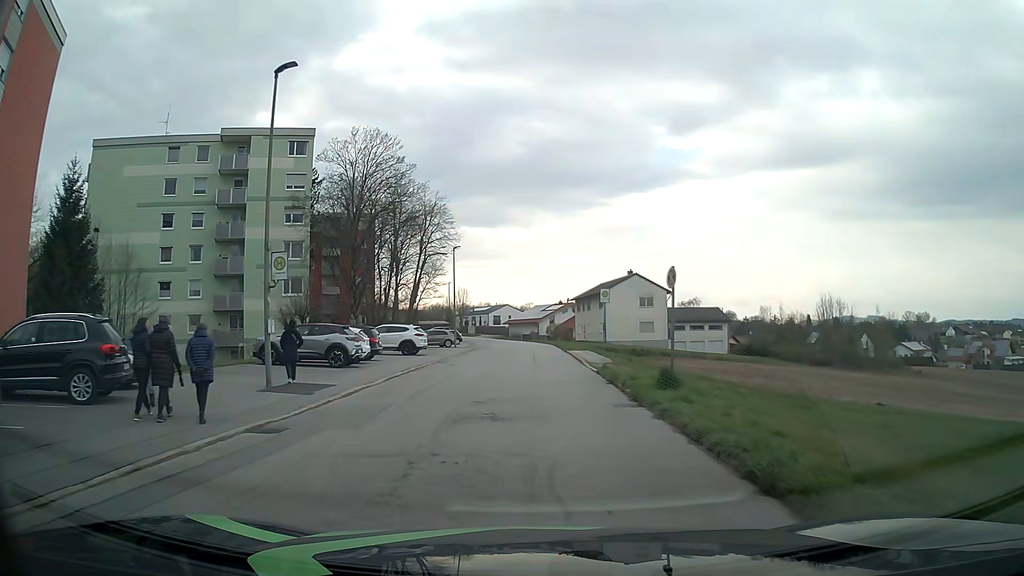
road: unclassified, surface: asphalt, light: Day
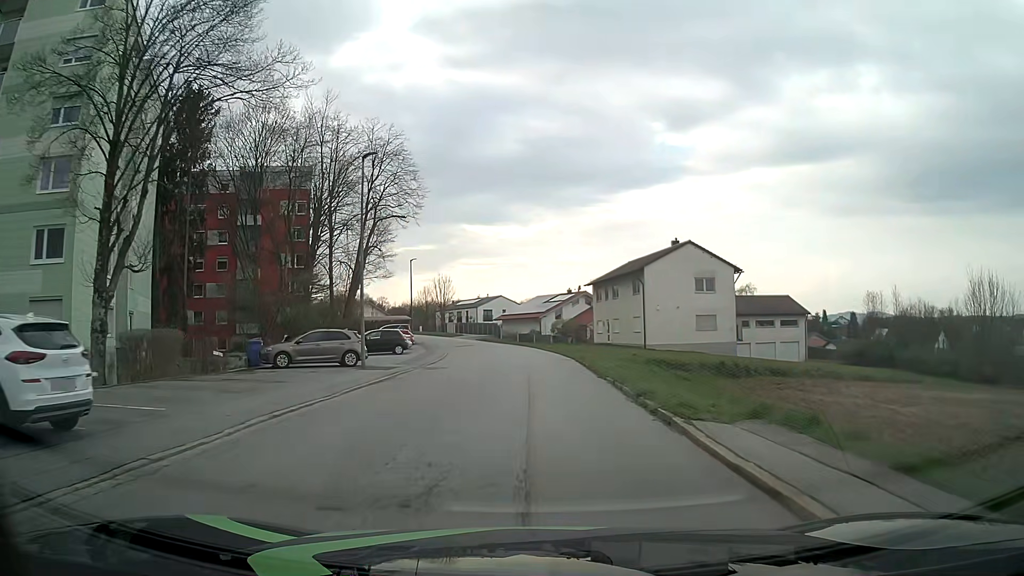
(0.0, +29.9) m; 0°
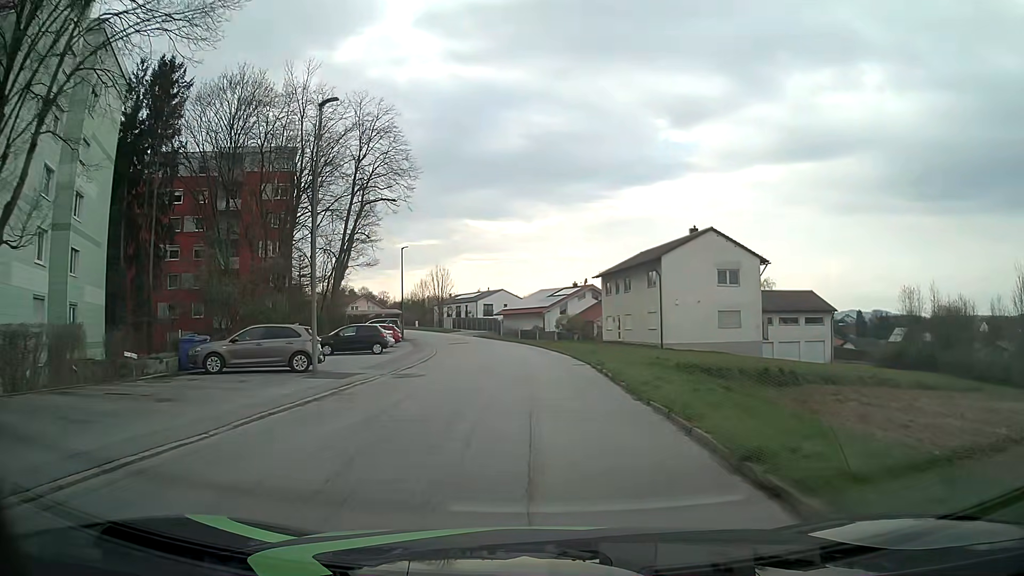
(0.0, +6.1) m; 0°
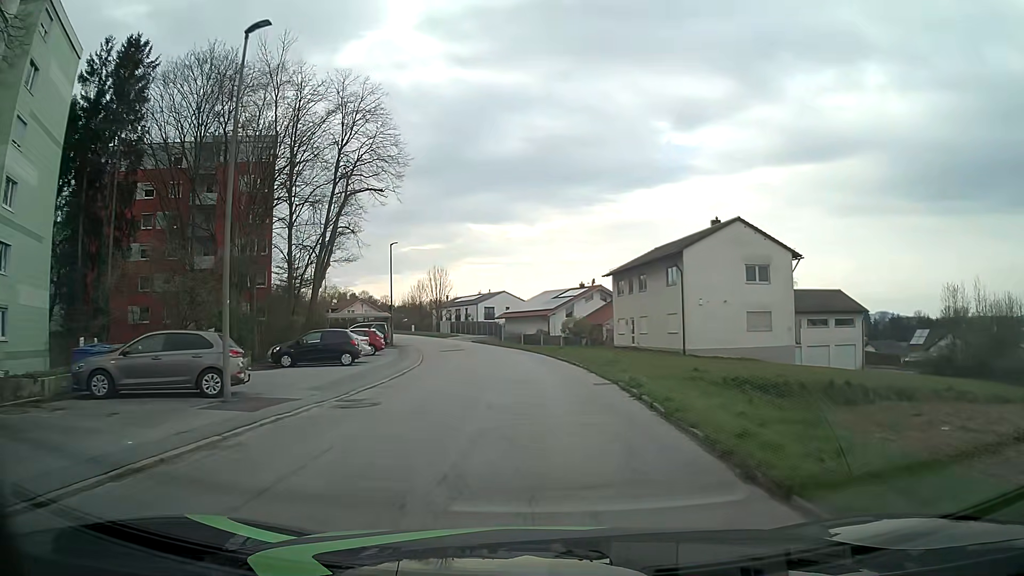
(0.0, +6.1) m; 0°
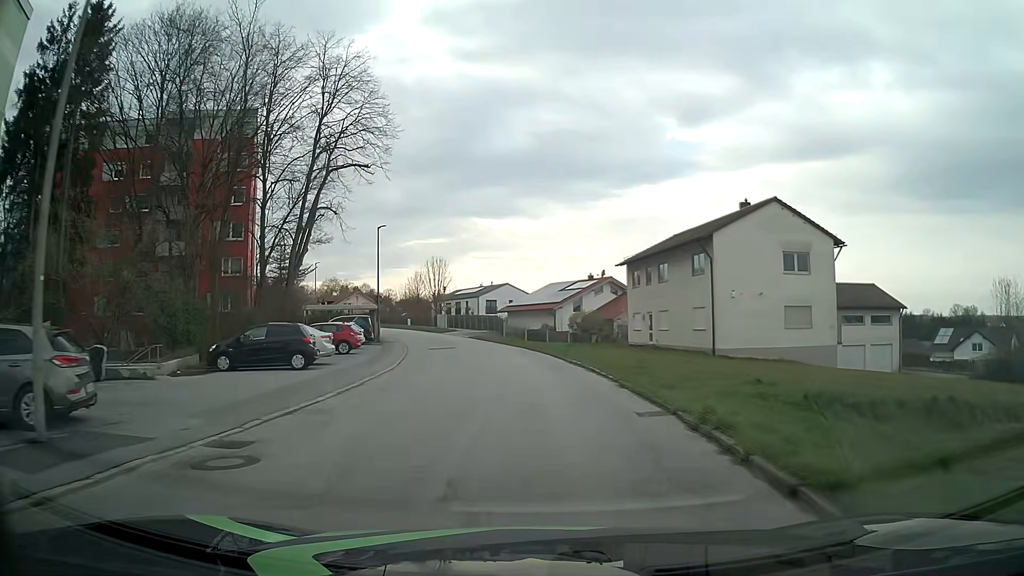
(-0.1, +6.2) m; 0°
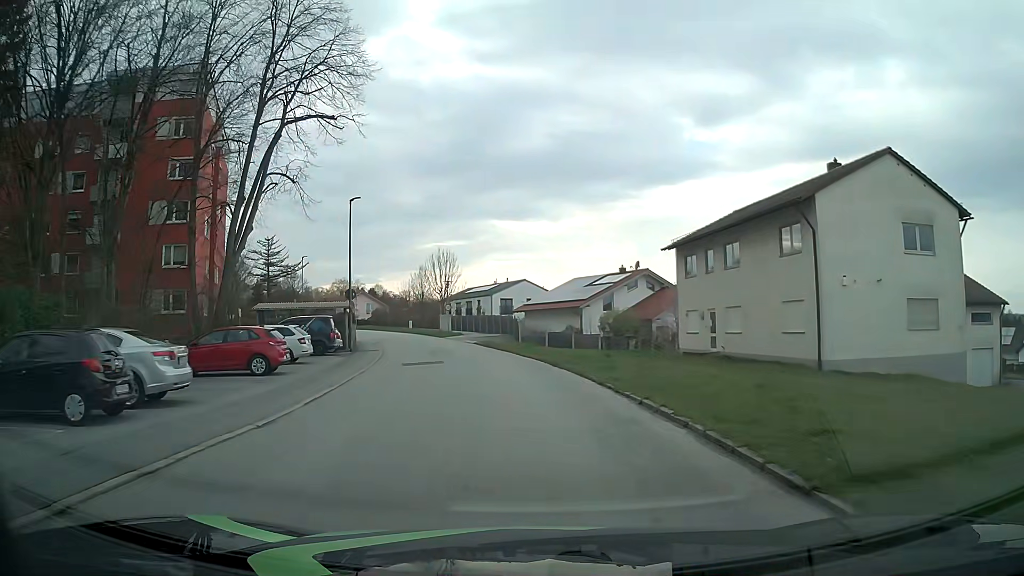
(-0.2, +11.9) m; -2°
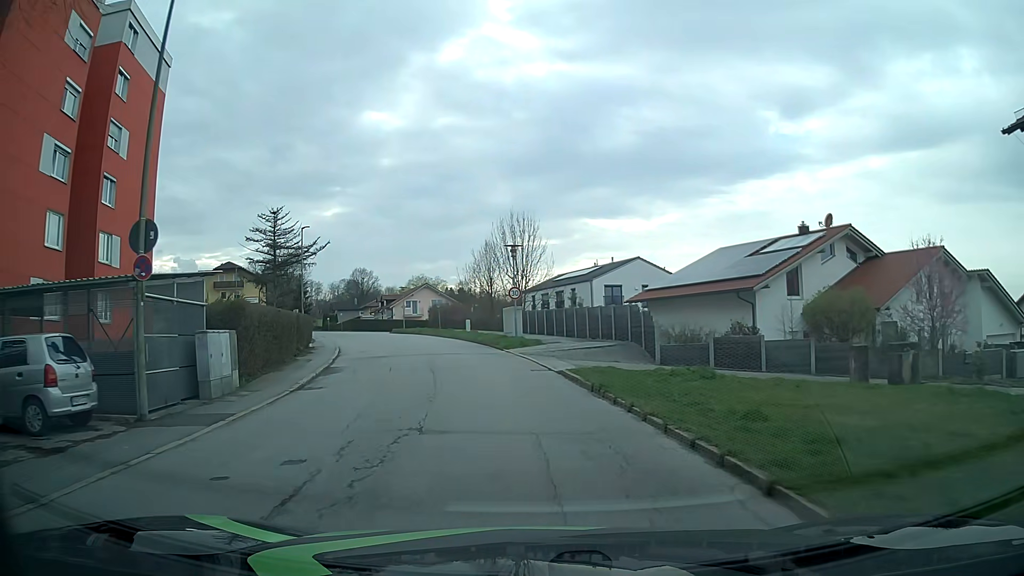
(-1.5, +25.9) m; -7°
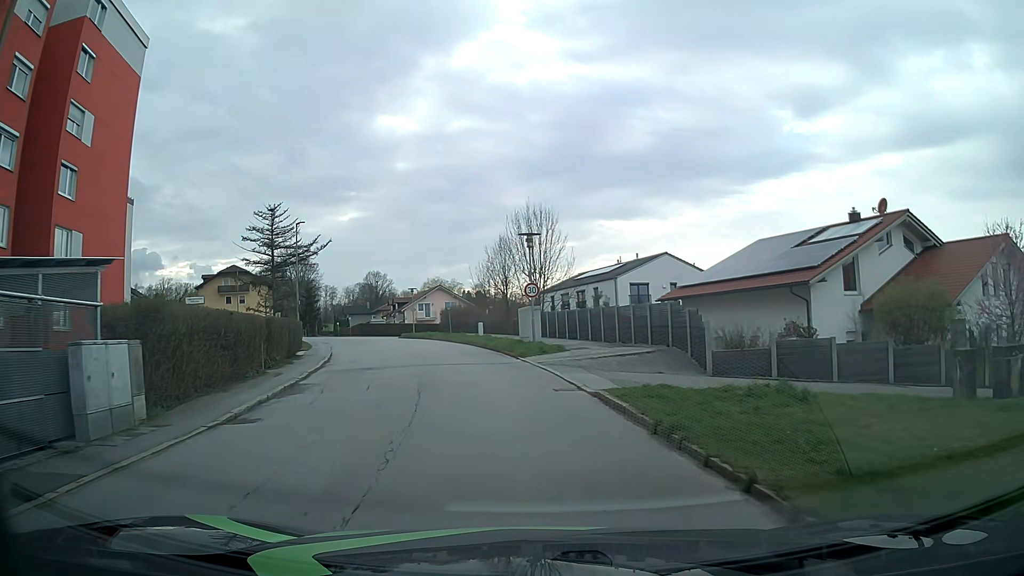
(0.0, +4.8) m; -1°
(0, +10) (-2, +20) (-4, +30) (-6, +39) (-9, +49) (-13, +58) (-17, +67) (-24, +75) (-32, +81) (-41, +83) m
